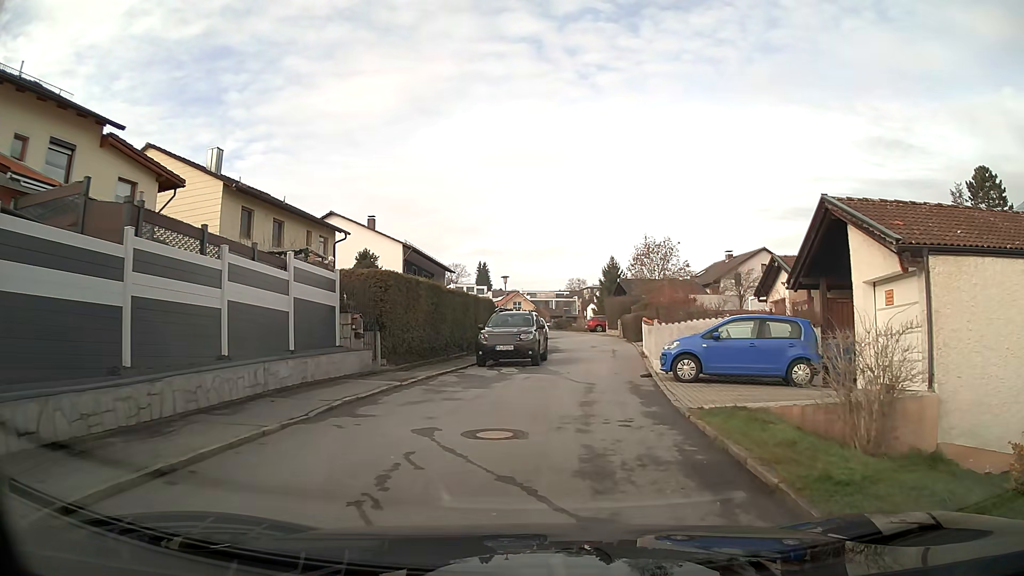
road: residential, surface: asphalt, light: Day
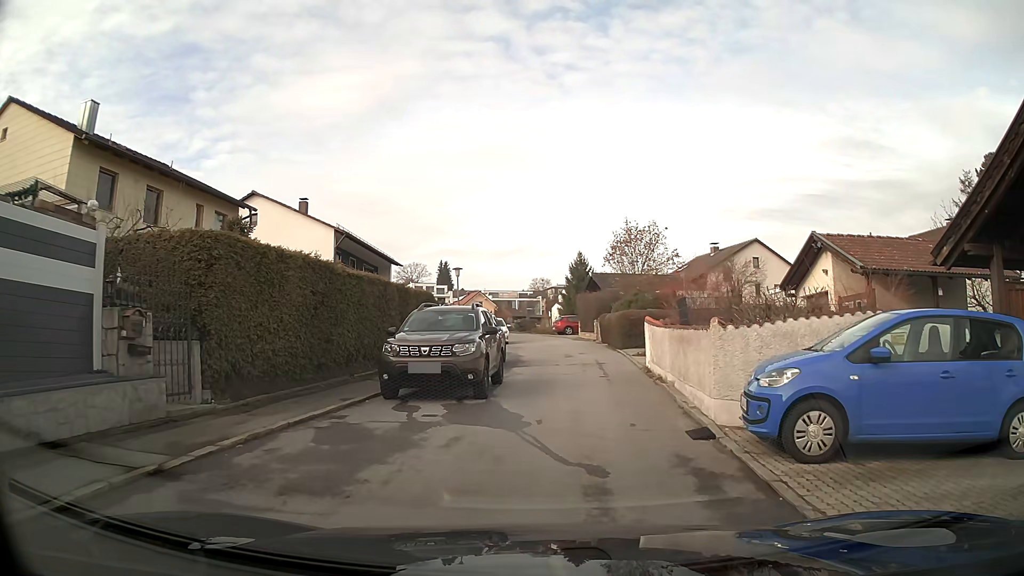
(+0.2, +8.0) m; +3°
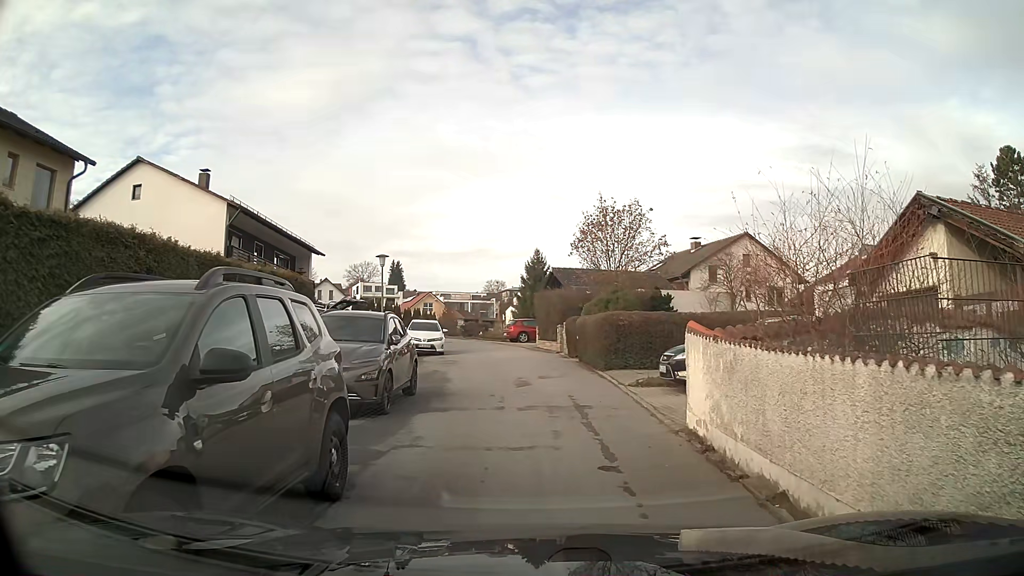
(+0.3, +8.9) m; +3°
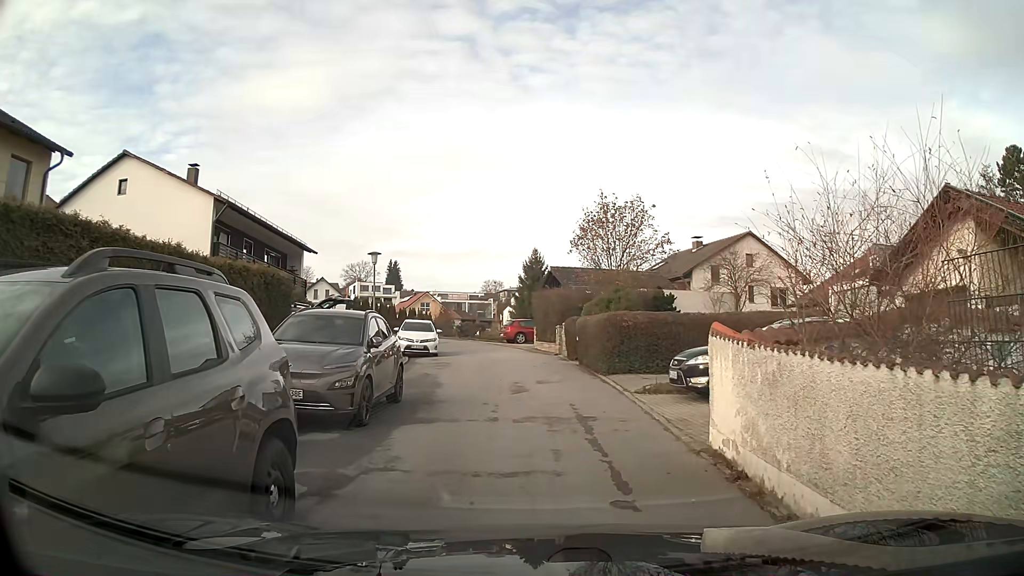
(0.0, +1.2) m; 0°
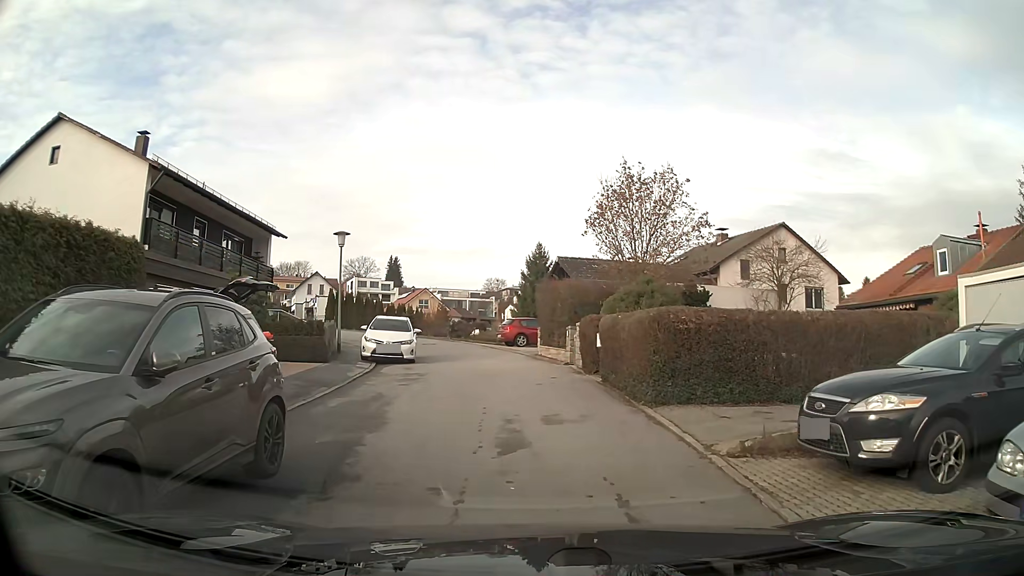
(0.0, +6.1) m; 0°
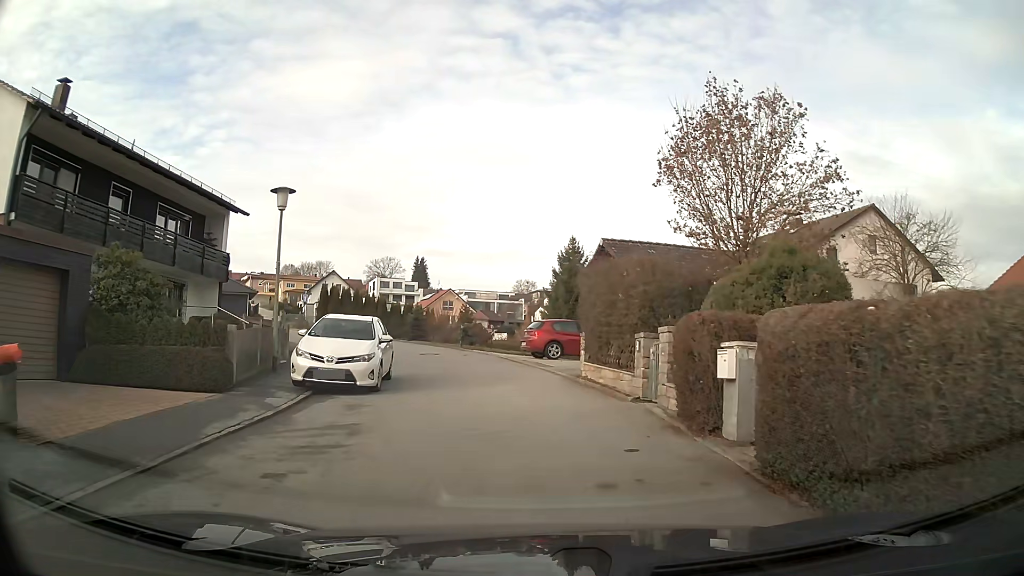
(-0.2, +9.0) m; -3°
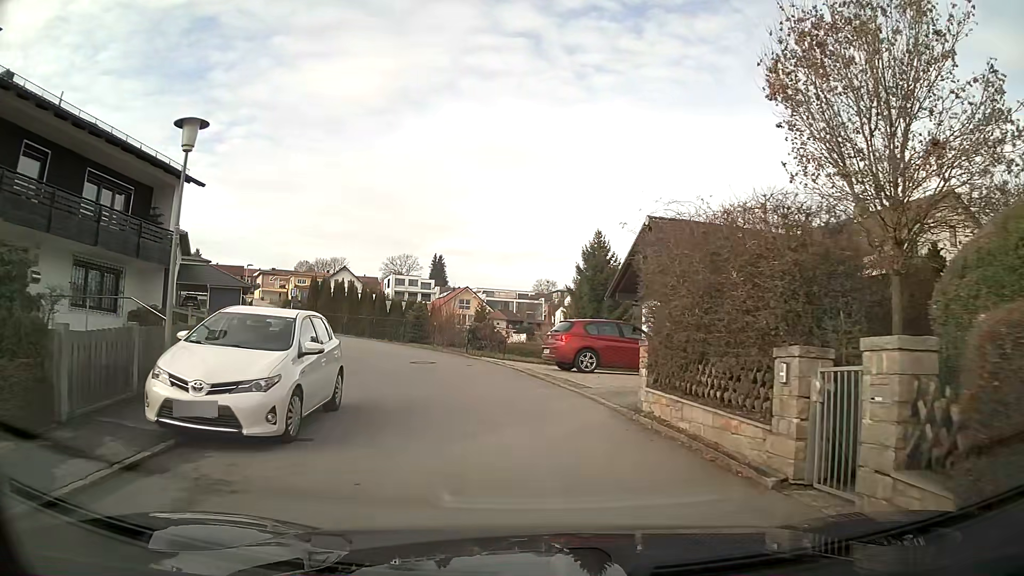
(-0.1, +6.0) m; -2°
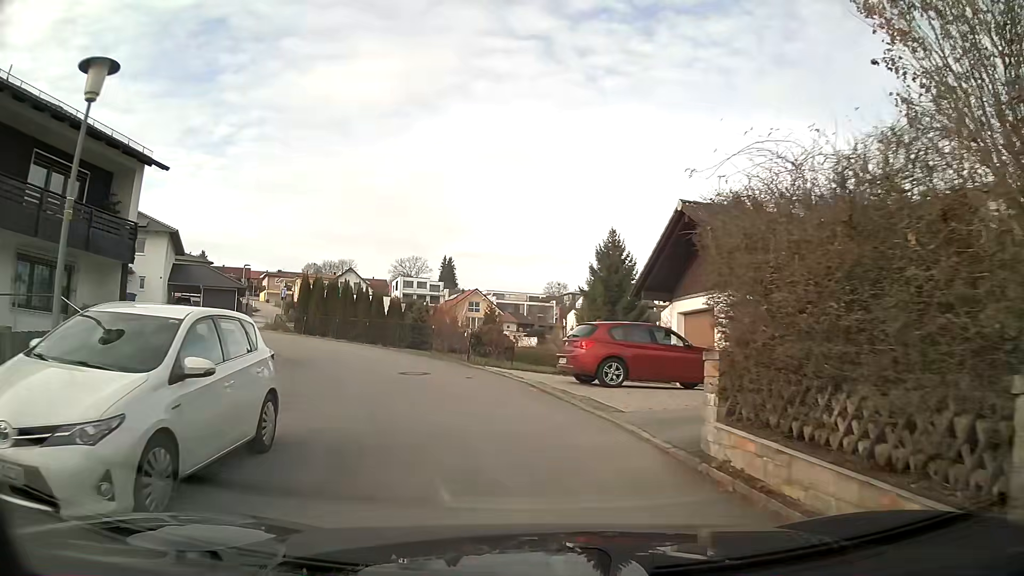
(0.0, +3.2) m; -2°
(-1, +10) (-4, +19) (-10, +27) (-18, +33) (-28, +34) (-38, +32) (-46, +27) (-53, +19) (-59, +11) (-64, +3) m
